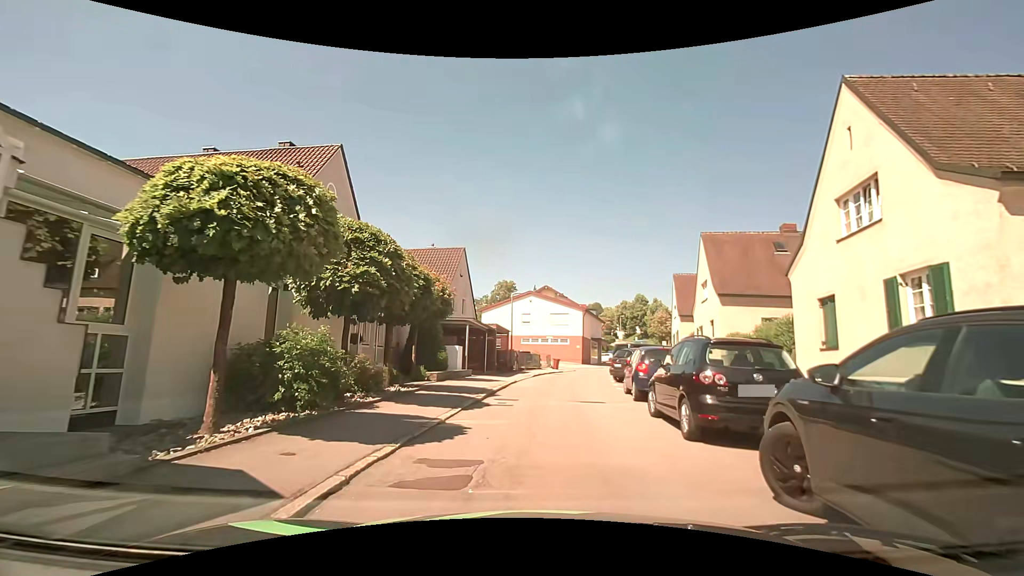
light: Day
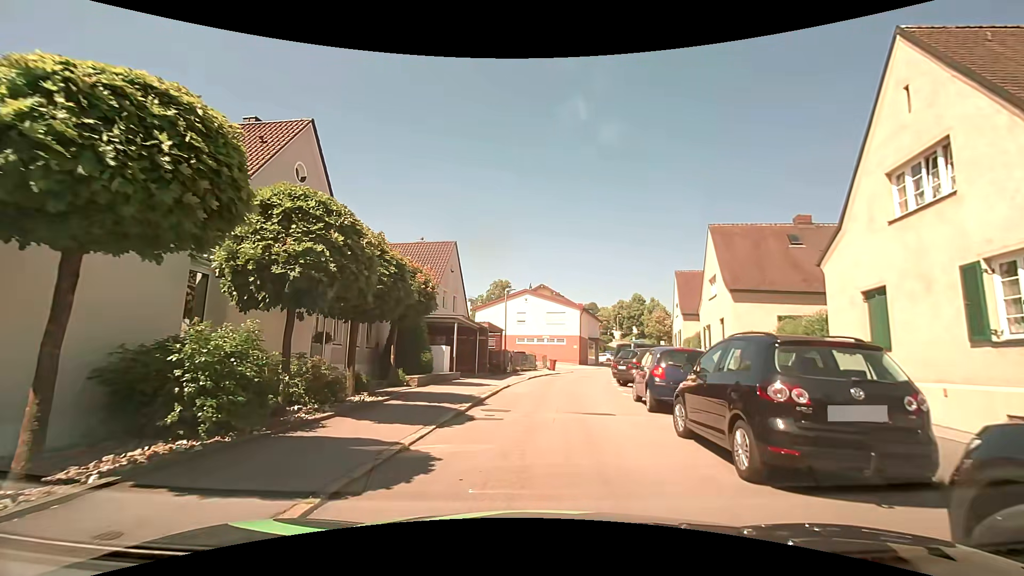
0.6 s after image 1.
(0.0, +2.2) m; 0°
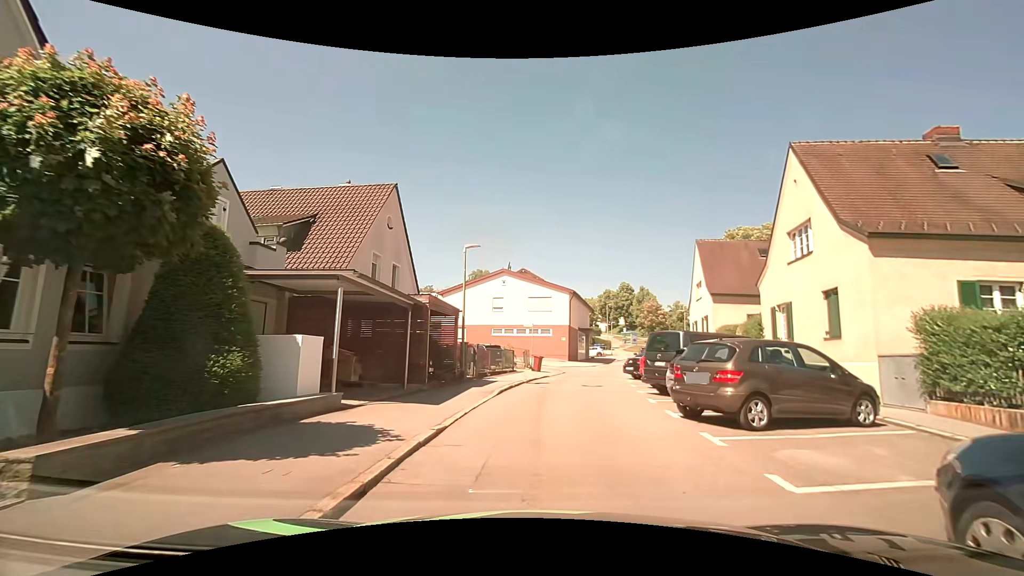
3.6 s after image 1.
(+0.2, +11.4) m; +1°
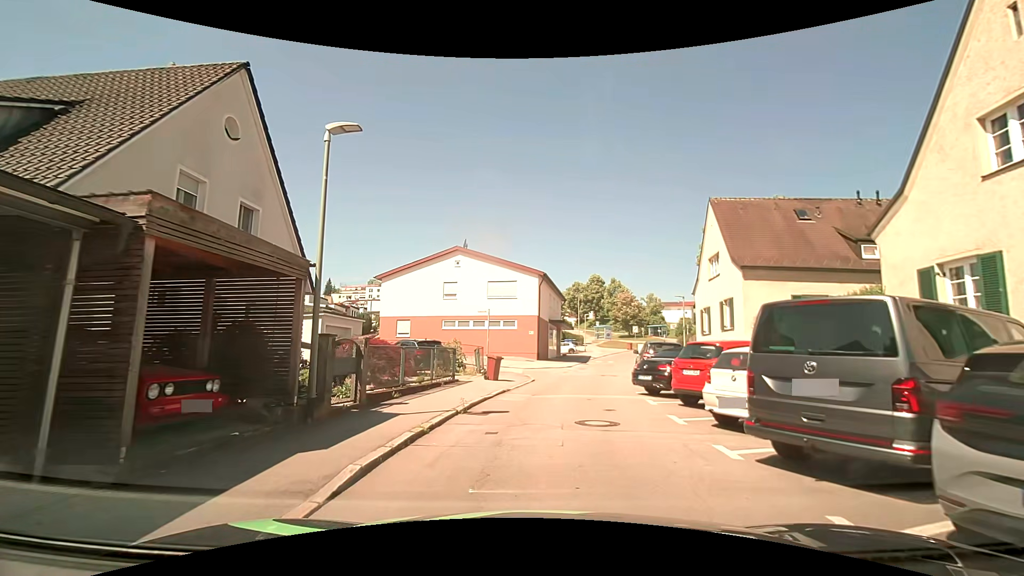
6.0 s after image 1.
(+0.6, +10.0) m; +5°
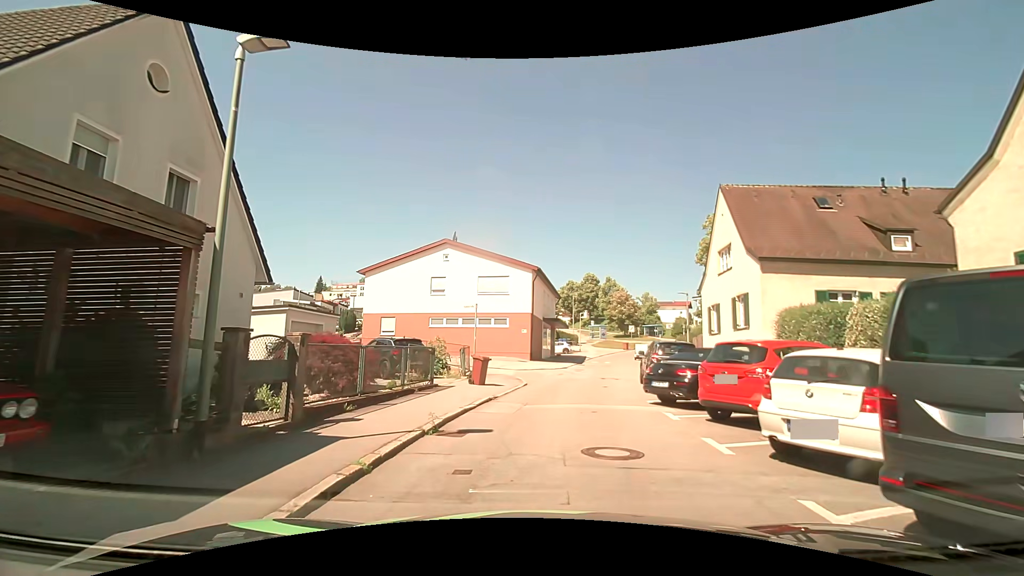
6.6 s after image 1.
(0.0, +2.5) m; 0°
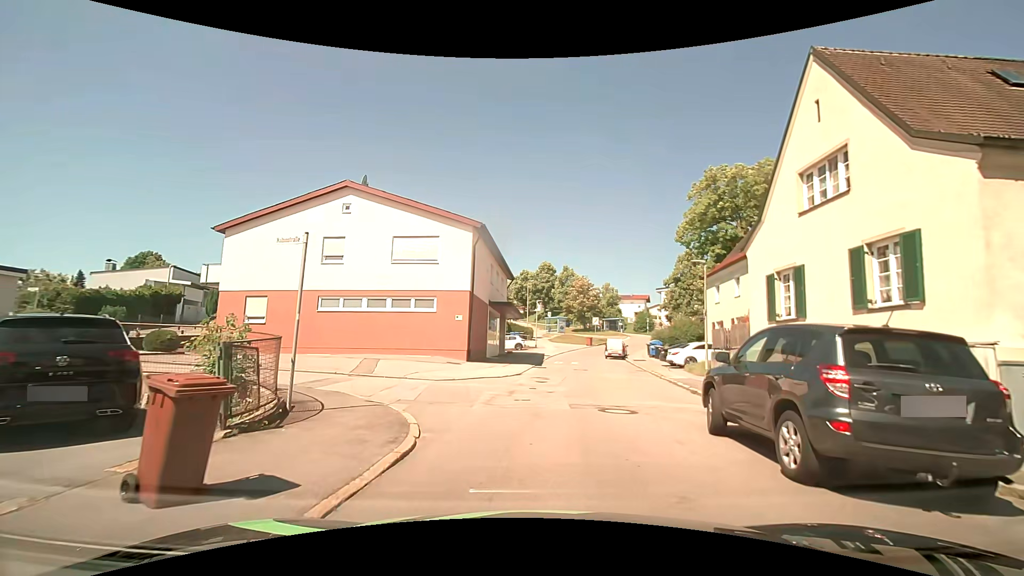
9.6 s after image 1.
(+0.6, +12.1) m; +7°
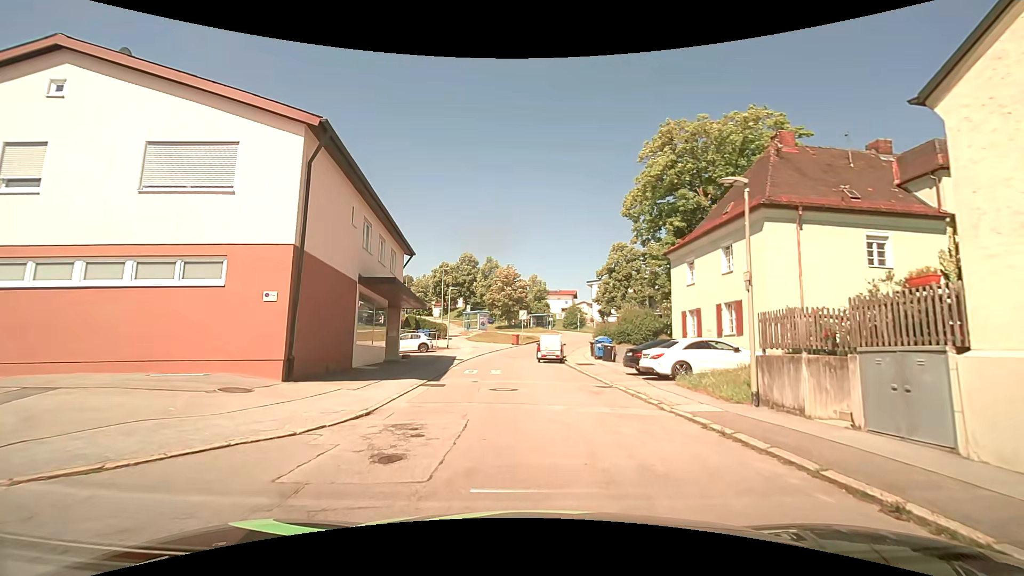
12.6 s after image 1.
(+0.6, +11.5) m; +8°
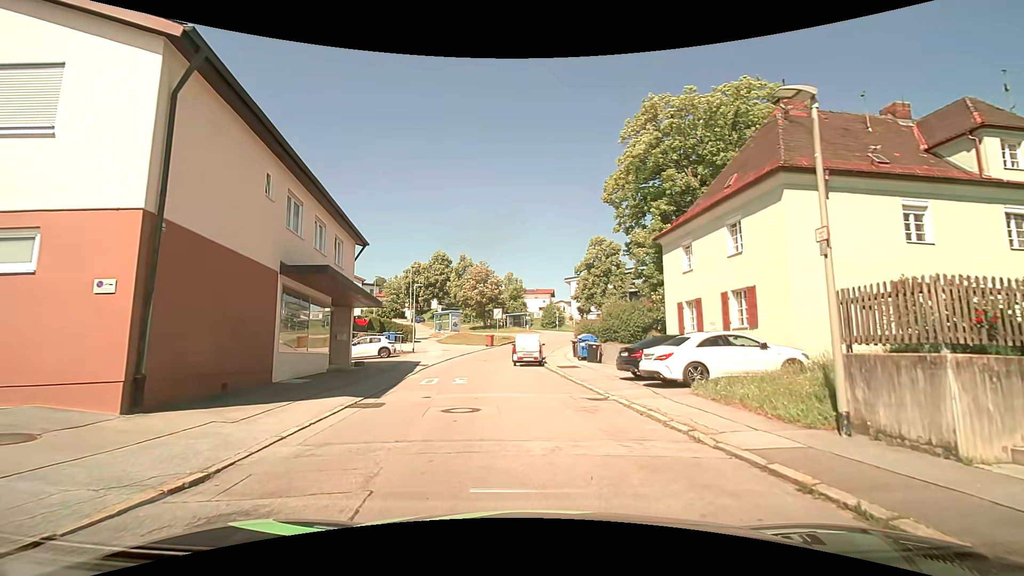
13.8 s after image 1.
(+0.1, +4.0) m; +4°
